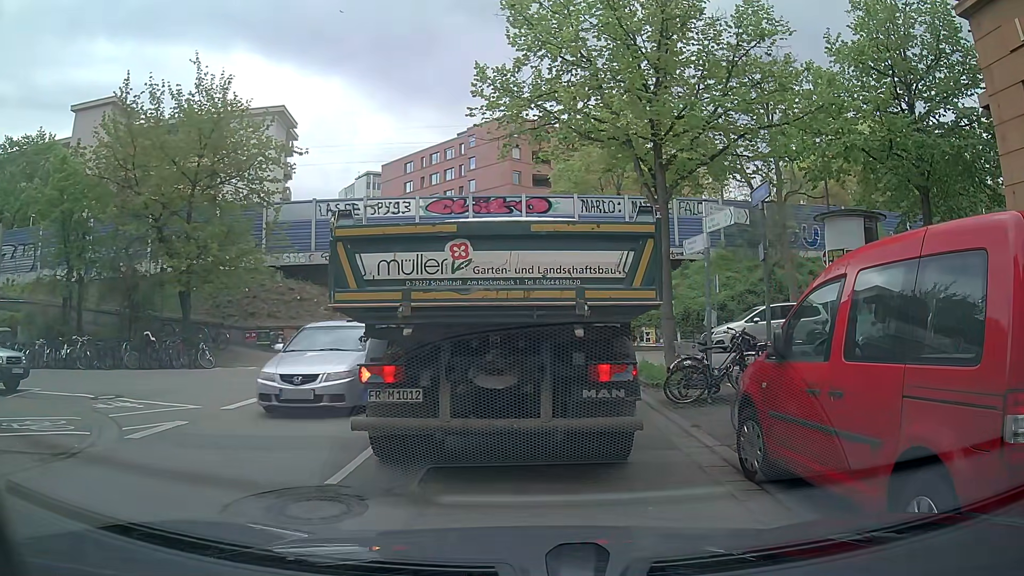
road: tertiary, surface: asphalt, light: Day
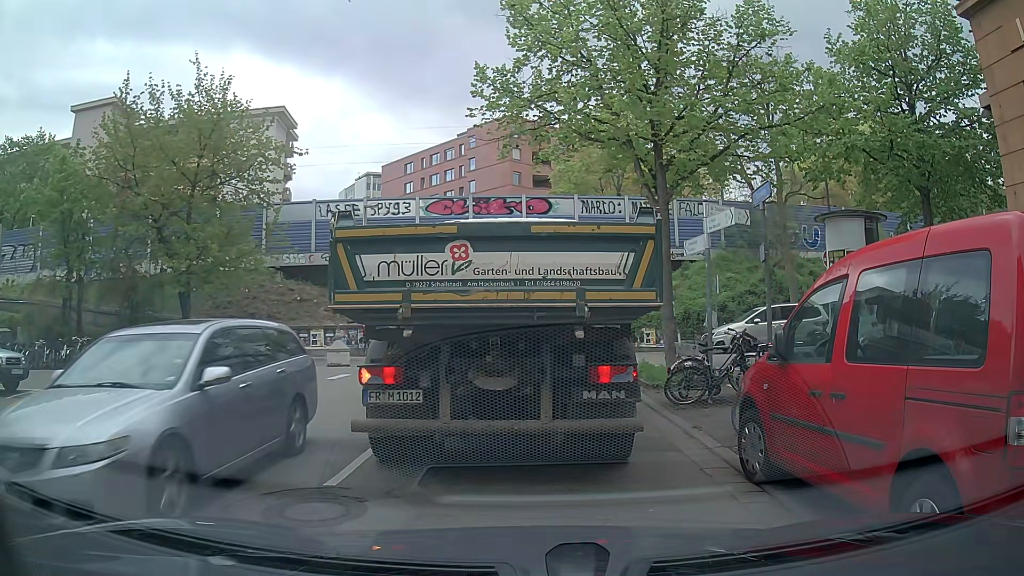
(0.0, +0.1) m; 0°
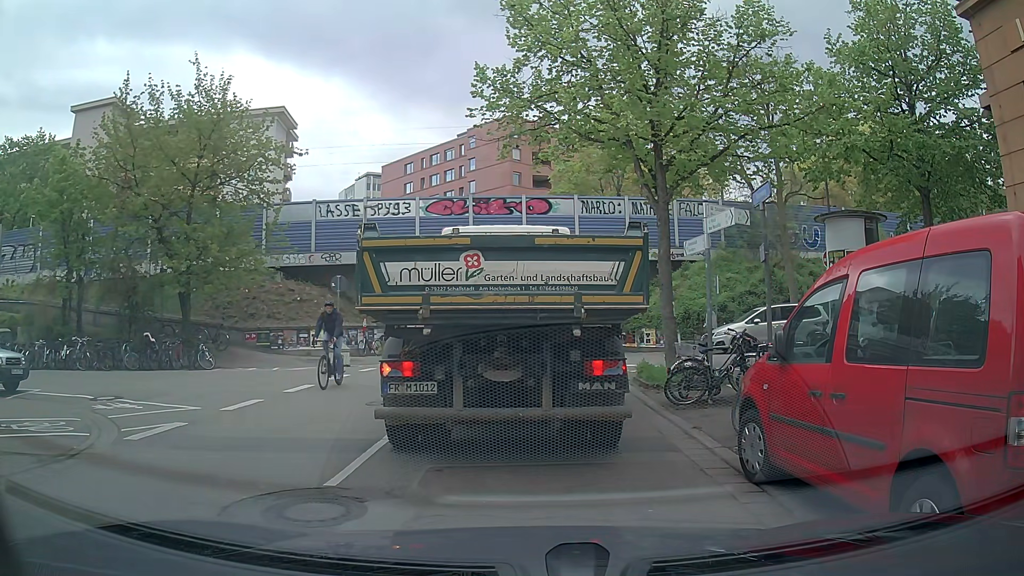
(0.0, 0.0) m; 0°
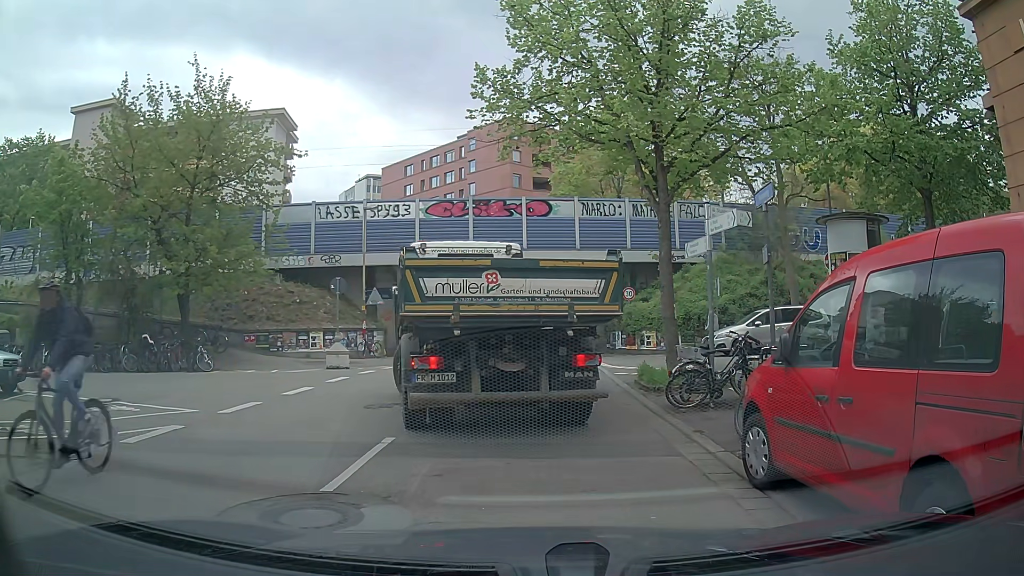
(0.0, +0.1) m; 0°
